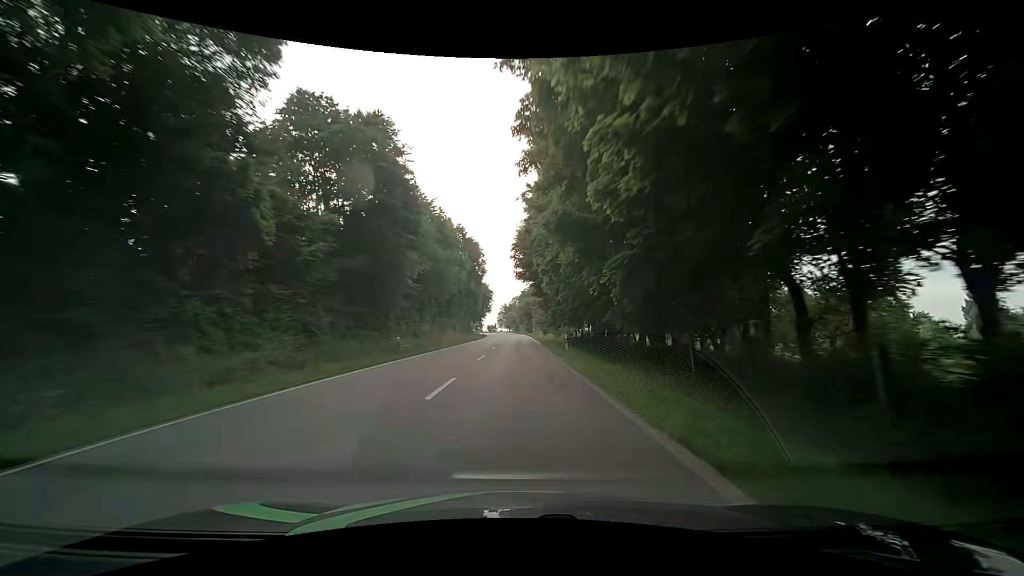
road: secondary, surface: asphalt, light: Day
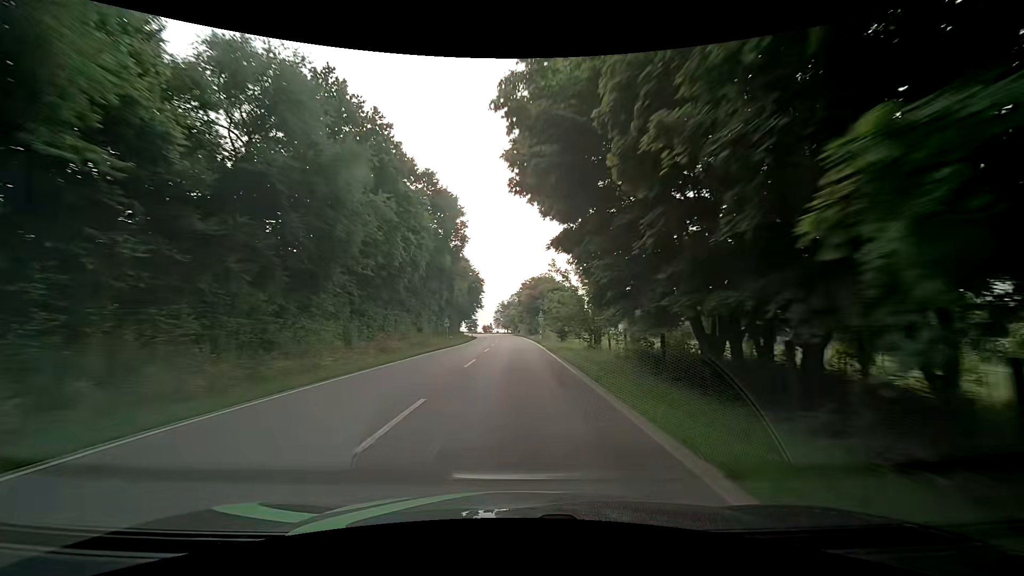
(+0.3, +27.7) m; 0°
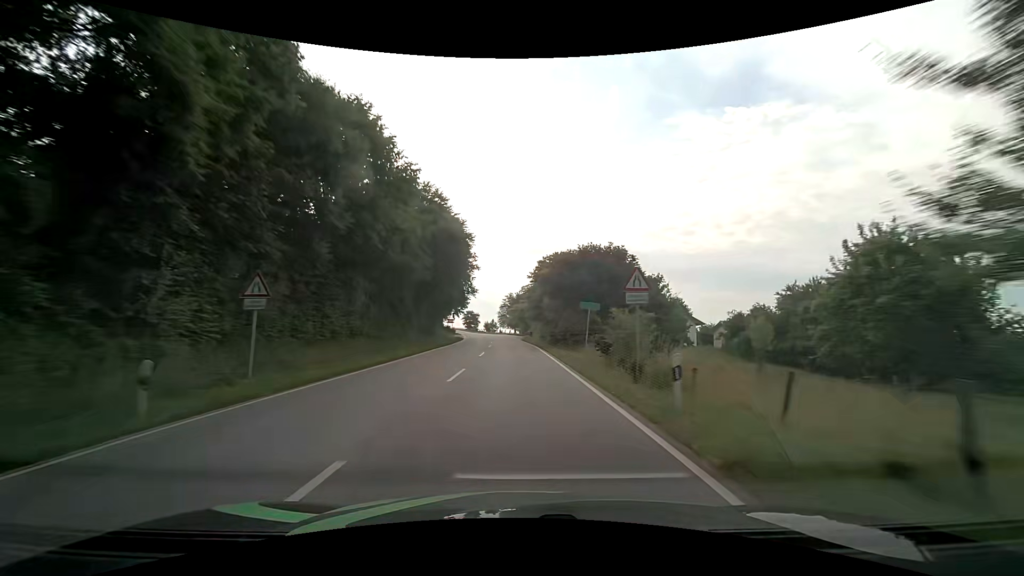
(+0.3, +40.5) m; 0°
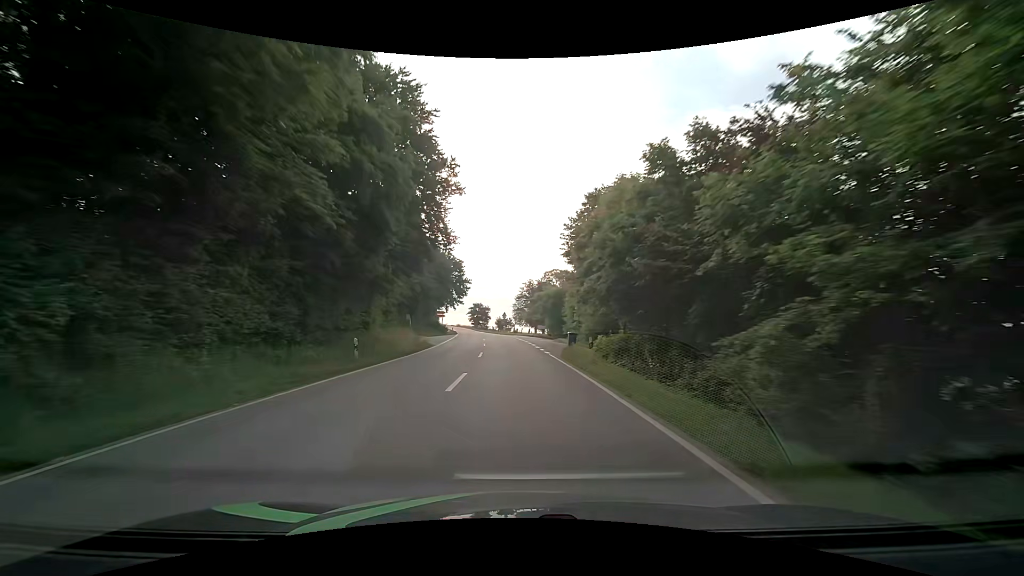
(-0.5, +38.4) m; -2°
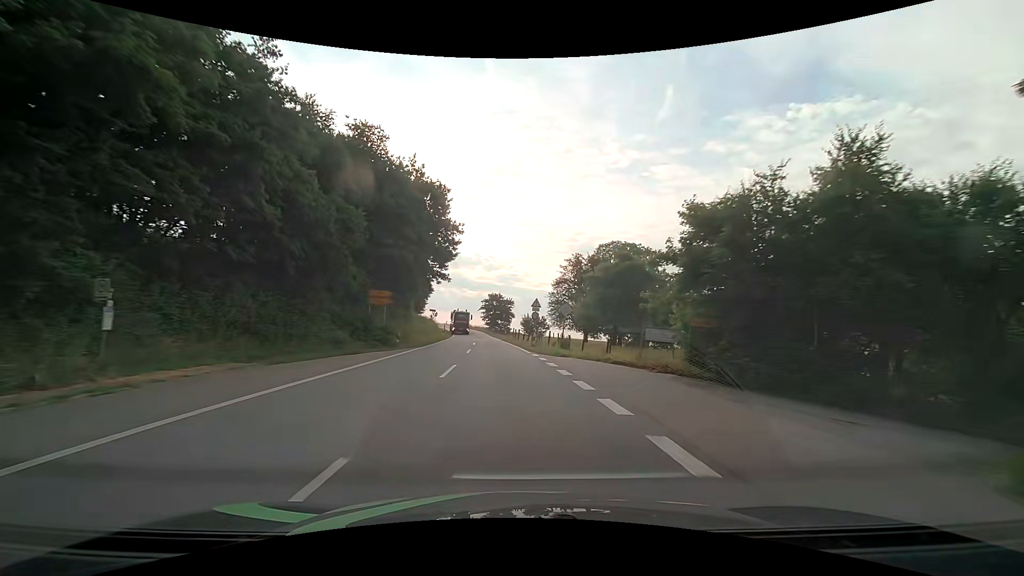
(-1.2, +44.9) m; -3°
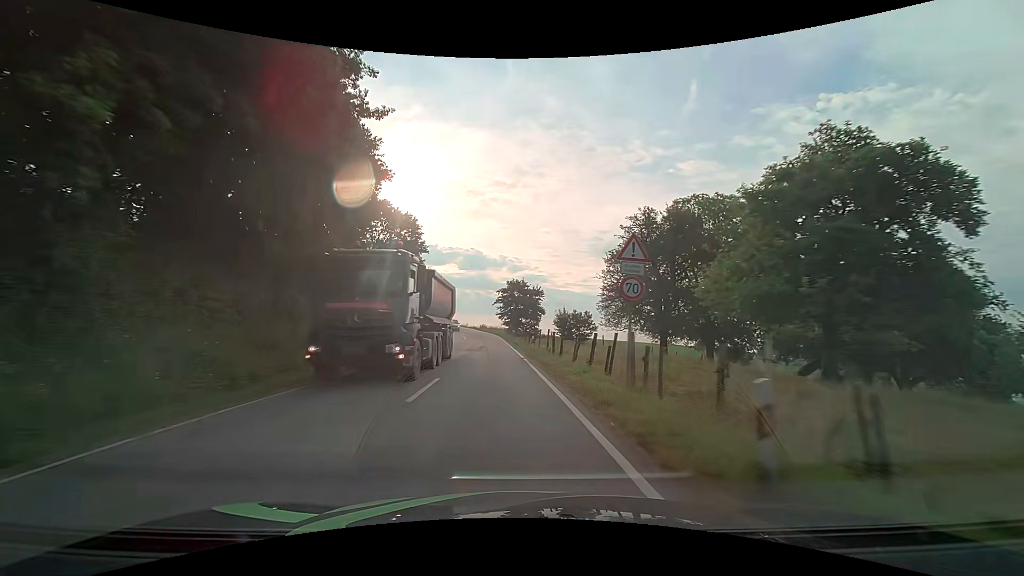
(-0.6, +27.8) m; -3°
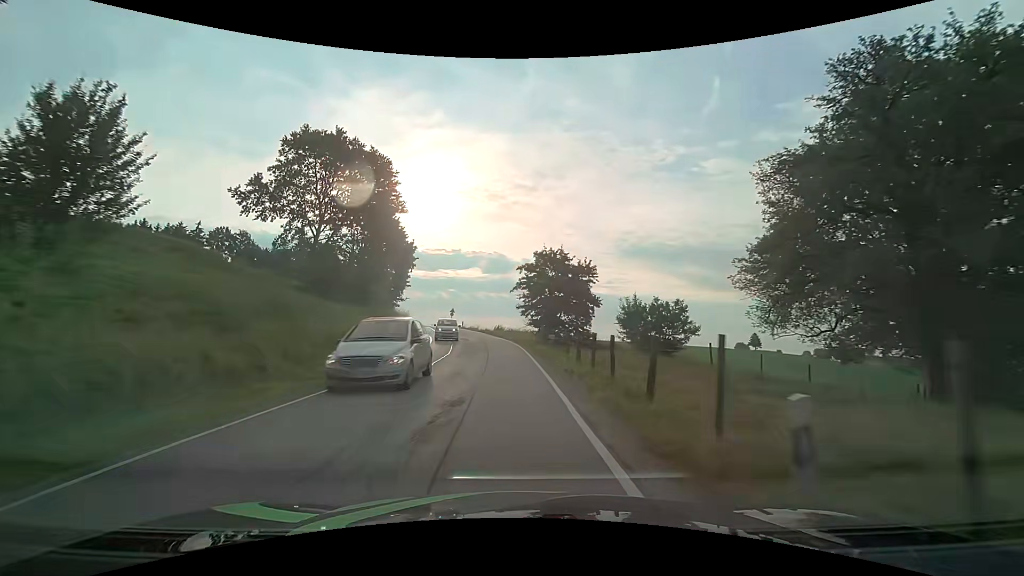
(-0.8, +26.6) m; -3°
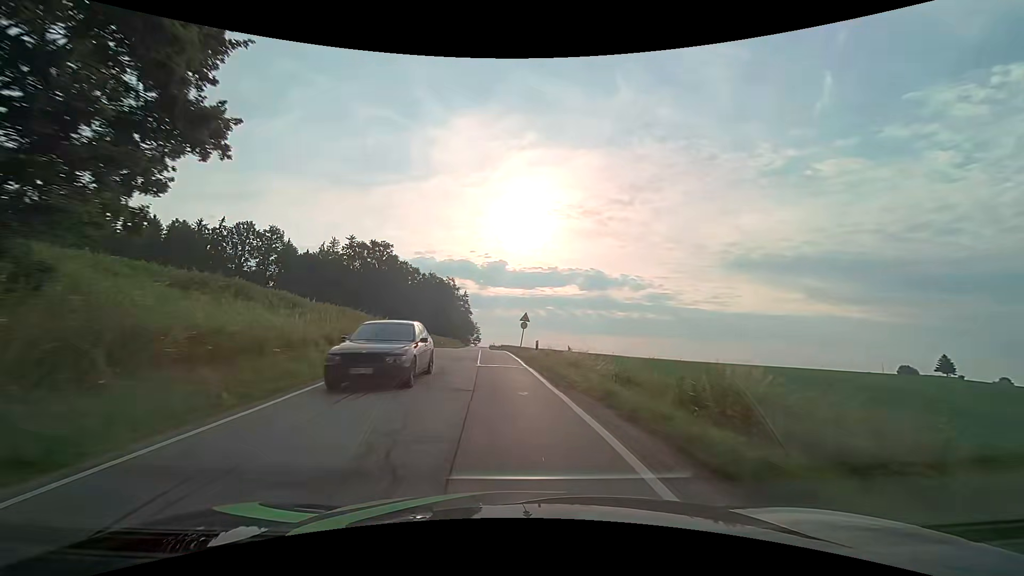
(-3.4, +44.2) m; -12°
(0, +10) (-1, +20) (-1, +30) (-2, +40) (-2, +50) (-3, +60) (-4, +70) (-4, +80) (-5, +90) (-6, +100) m
